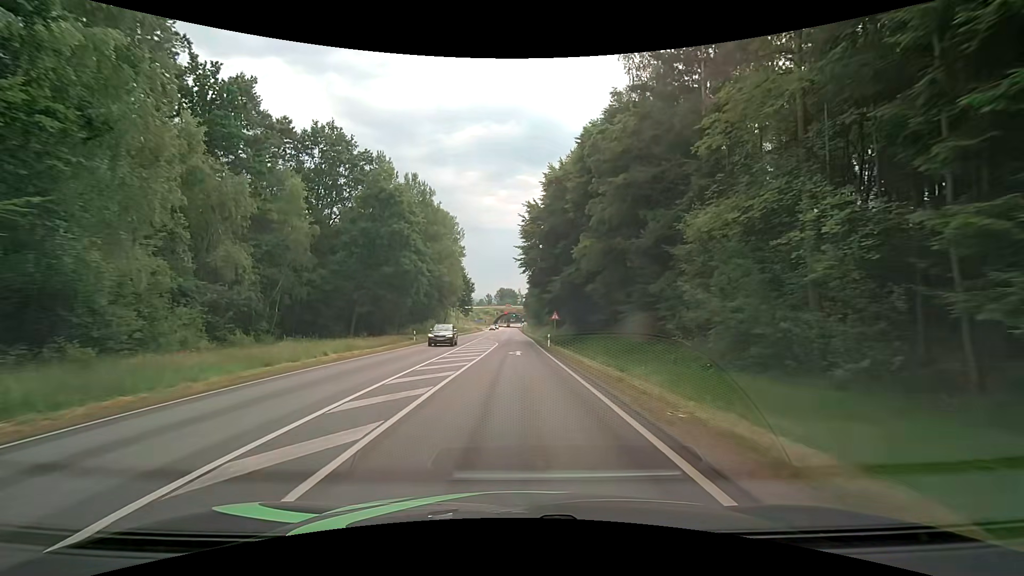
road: secondary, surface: asphalt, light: Day
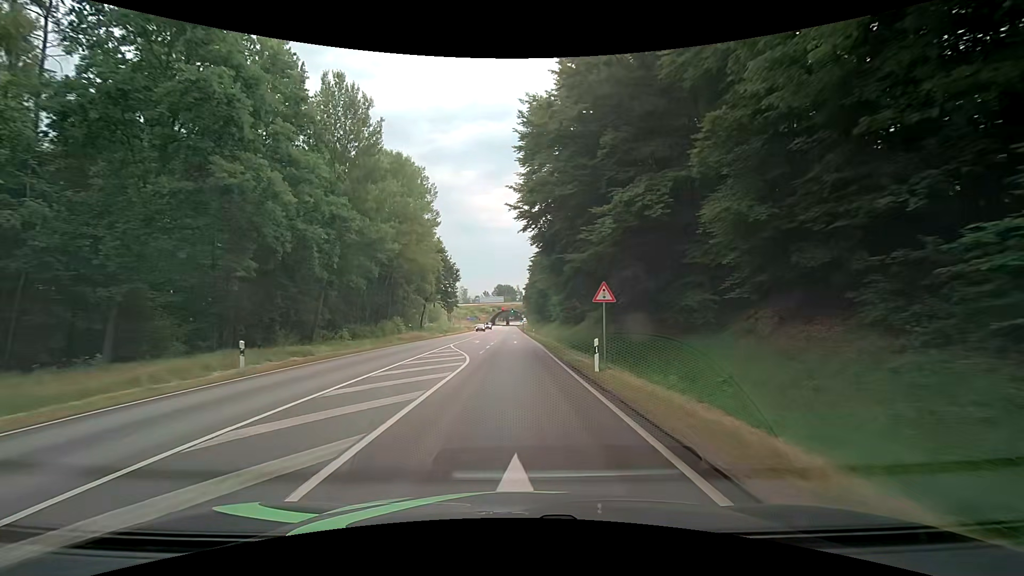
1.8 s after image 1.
(+0.3, +25.7) m; 0°
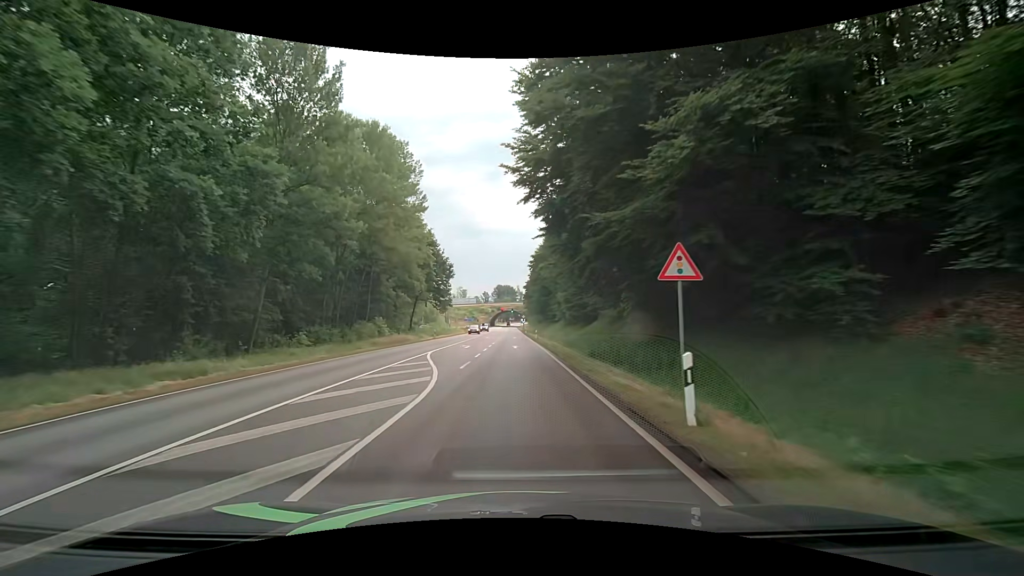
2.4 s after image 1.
(0.0, +8.6) m; -1°
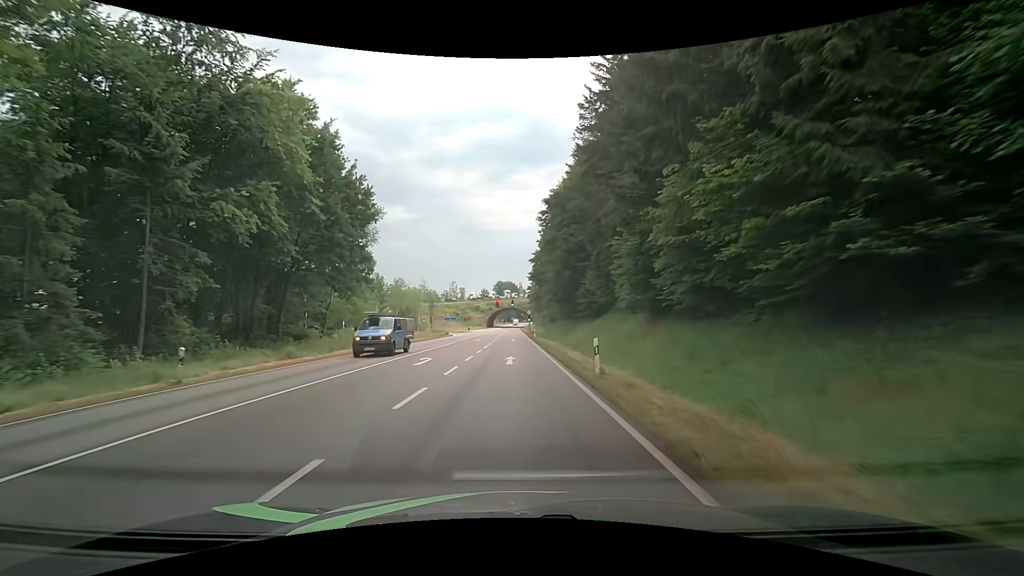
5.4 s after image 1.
(+0.8, +44.0) m; +1°
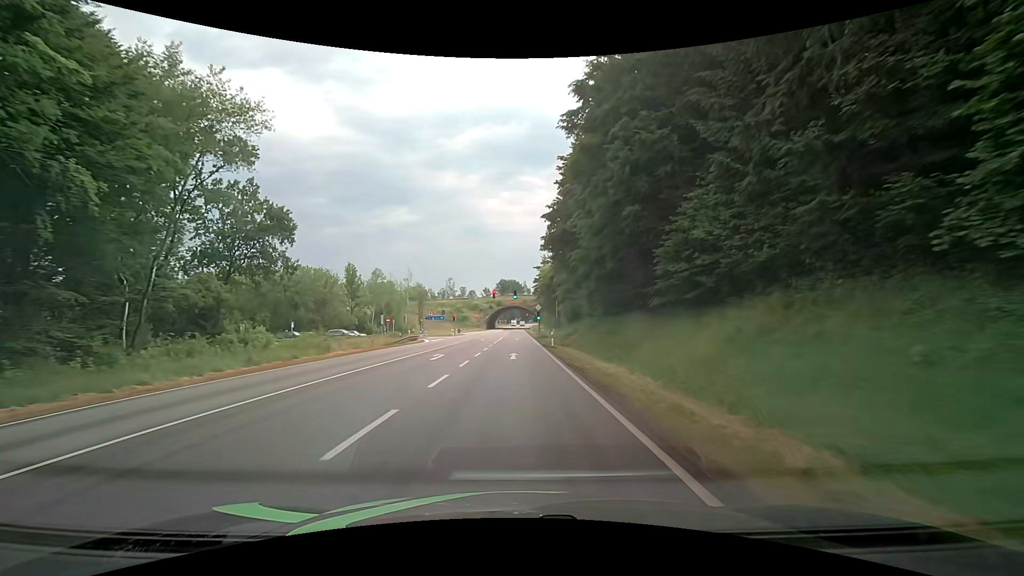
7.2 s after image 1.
(-0.2, +27.0) m; -1°
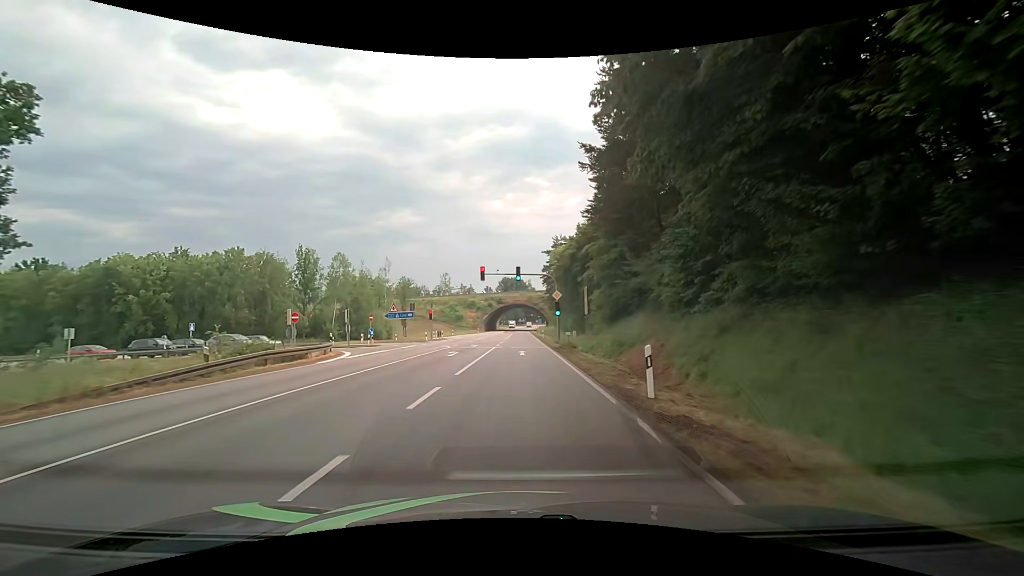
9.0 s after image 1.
(+0.3, +26.9) m; 0°
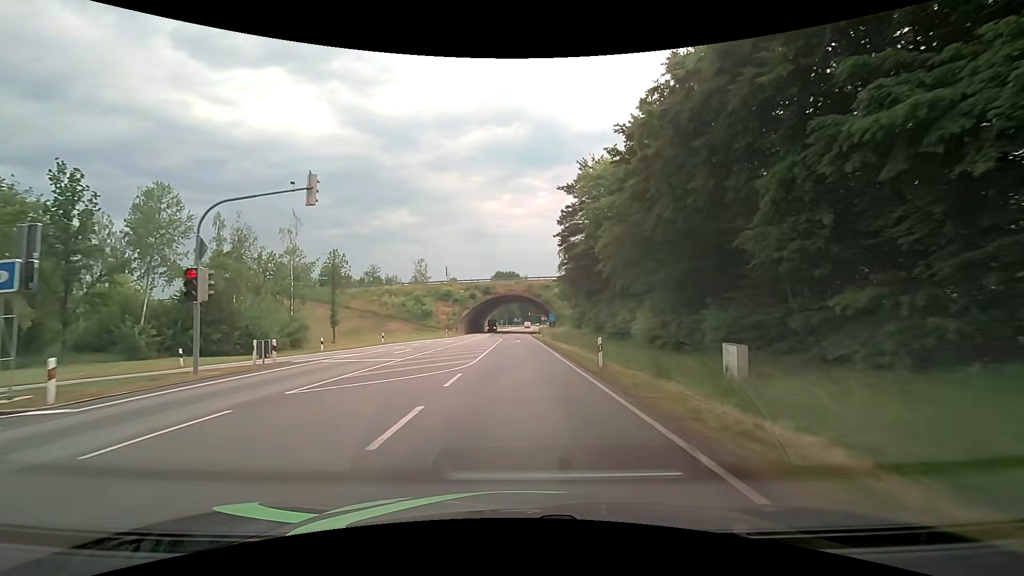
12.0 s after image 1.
(+0.6, +44.1) m; +1°
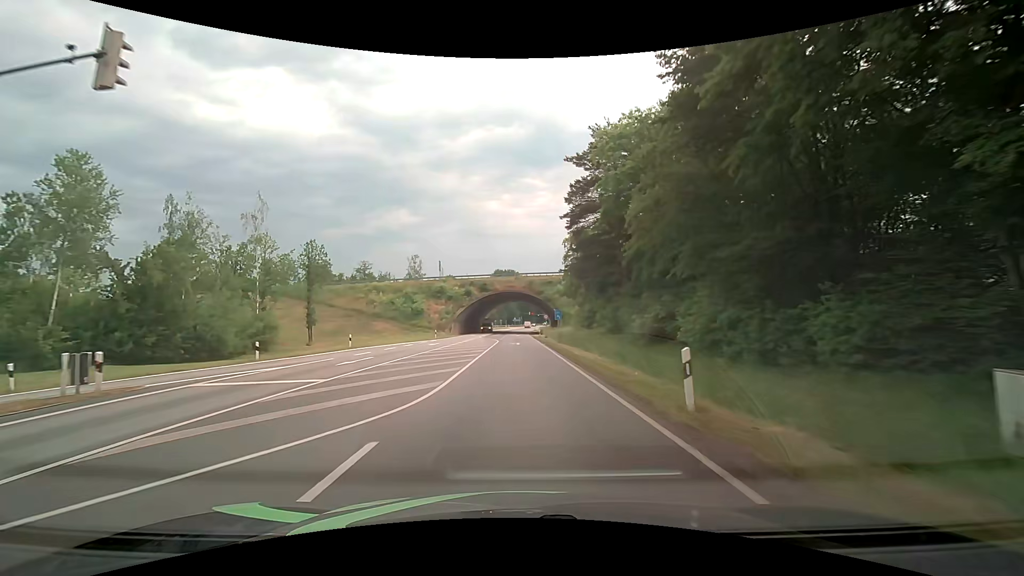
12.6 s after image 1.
(0.0, +8.7) m; 0°
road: primary
(0, +10) (0, +20) (0, +30) (0, +40) (0, +50) (0, +60) (0, +70) (0, +80) (+1, +90) (+1, +100) m
